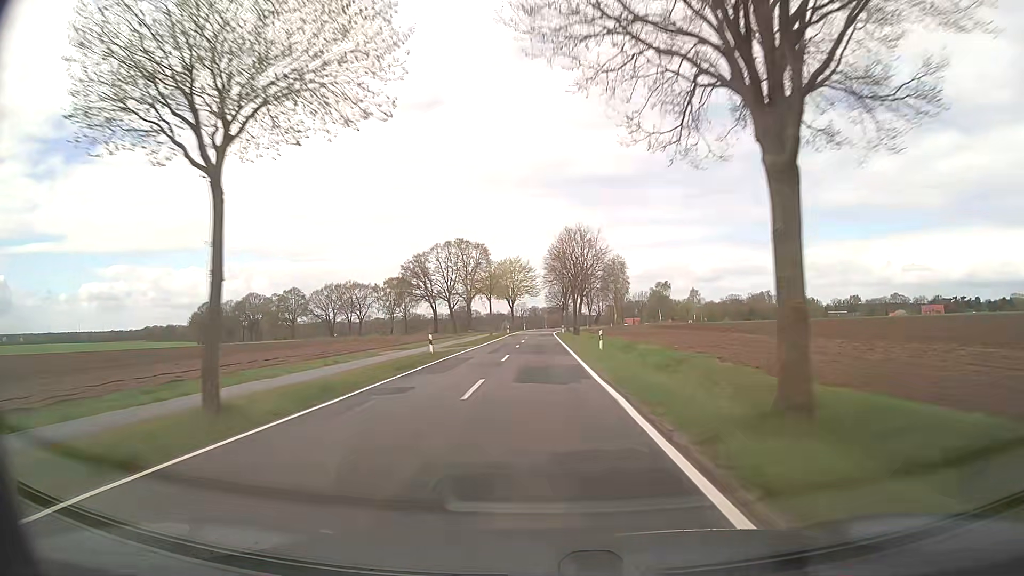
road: secondary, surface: asphalt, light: Day
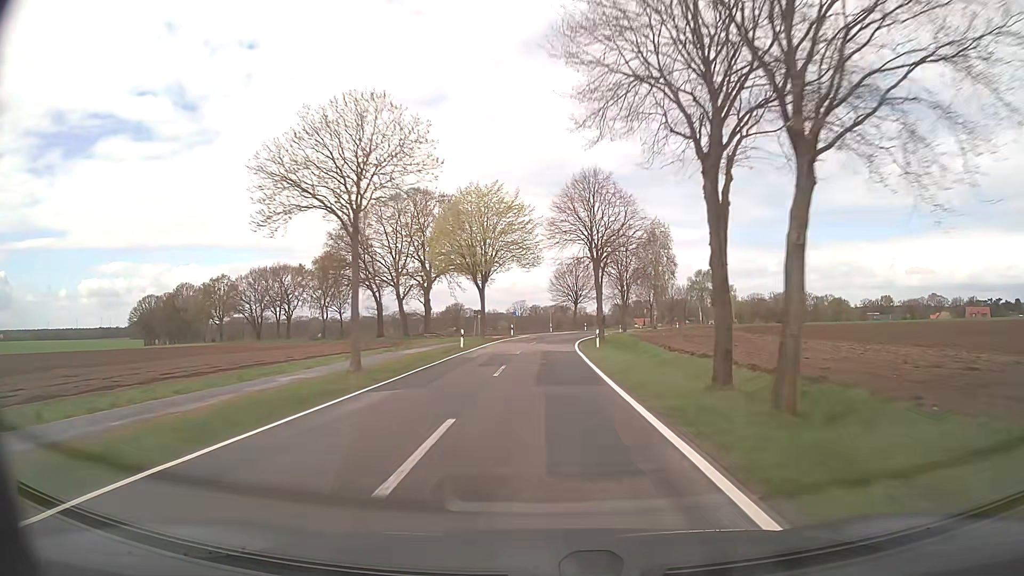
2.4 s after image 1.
(+0.1, +55.0) m; 0°
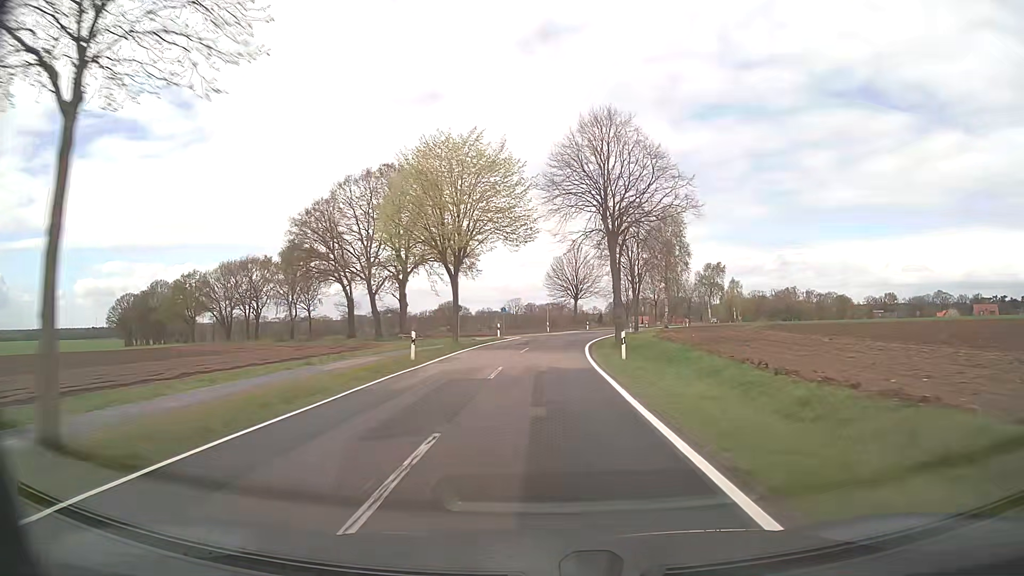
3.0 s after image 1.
(0.0, +13.4) m; 0°
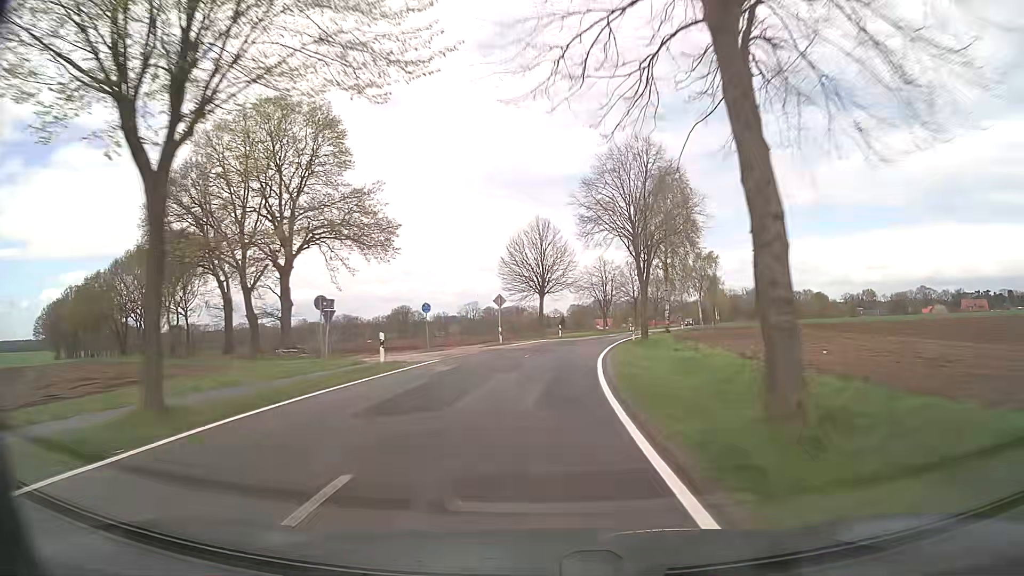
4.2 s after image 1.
(+0.6, +26.3) m; +3°
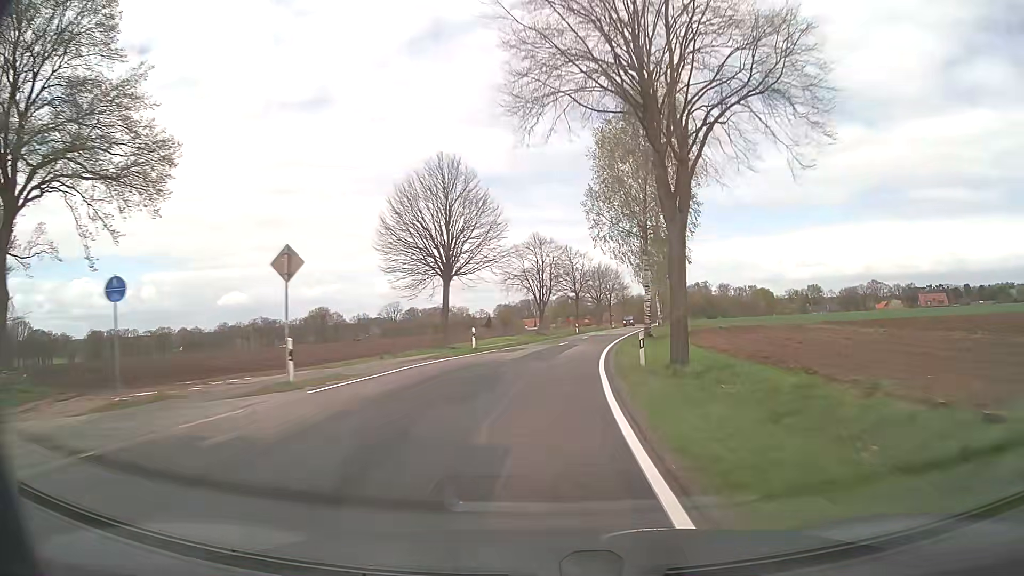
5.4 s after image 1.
(+1.2, +25.8) m; +6°
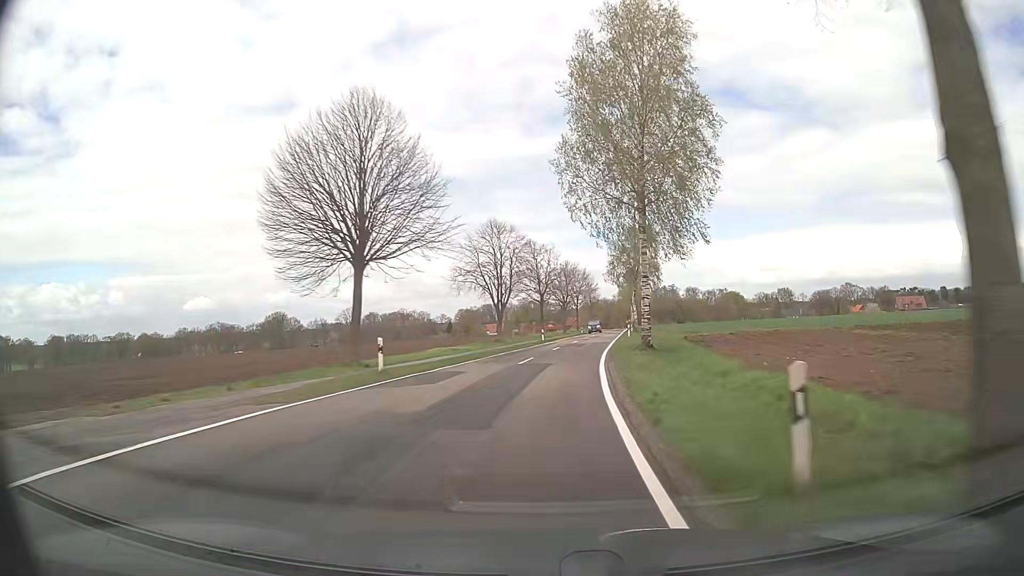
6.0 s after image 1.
(+0.4, +12.9) m; +3°
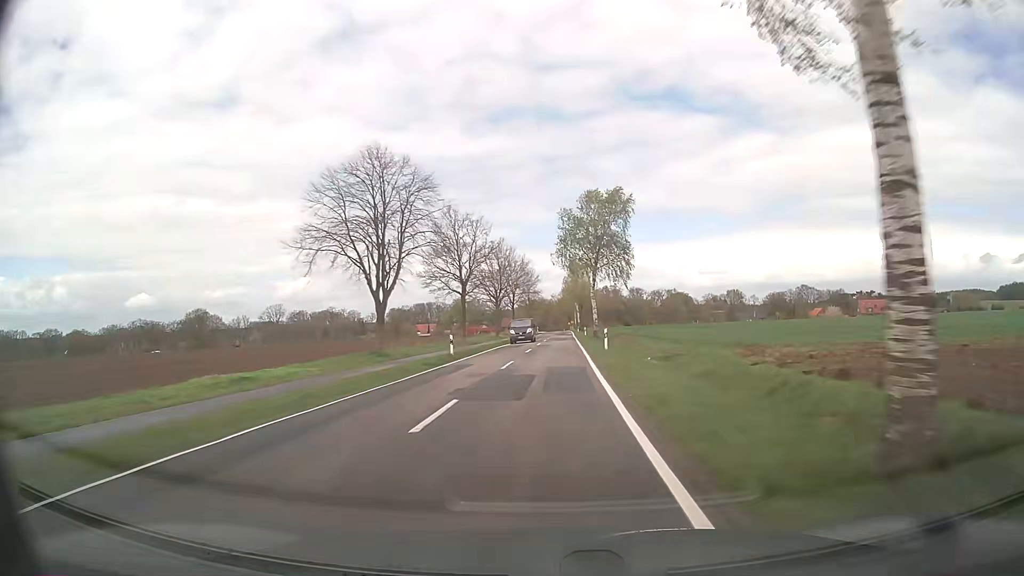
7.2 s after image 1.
(+1.3, +26.0) m; +5°
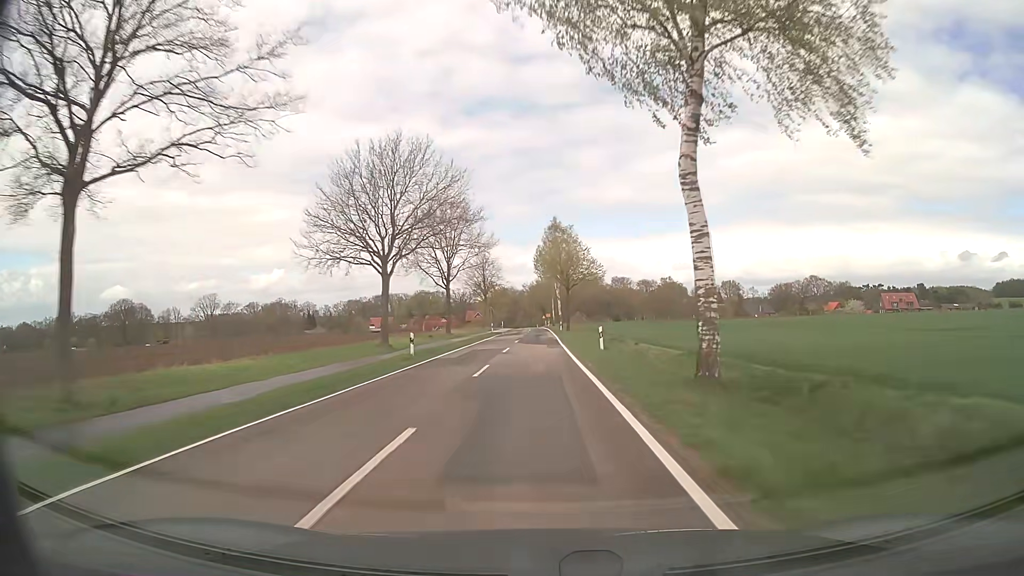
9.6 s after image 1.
(+1.6, +52.1) m; +2°
(0, +10) (0, +20) (0, +30) (0, +40) (0, +50) (0, +60) (0, +70) (0, +80) (0, +90) (-1, +100) m
